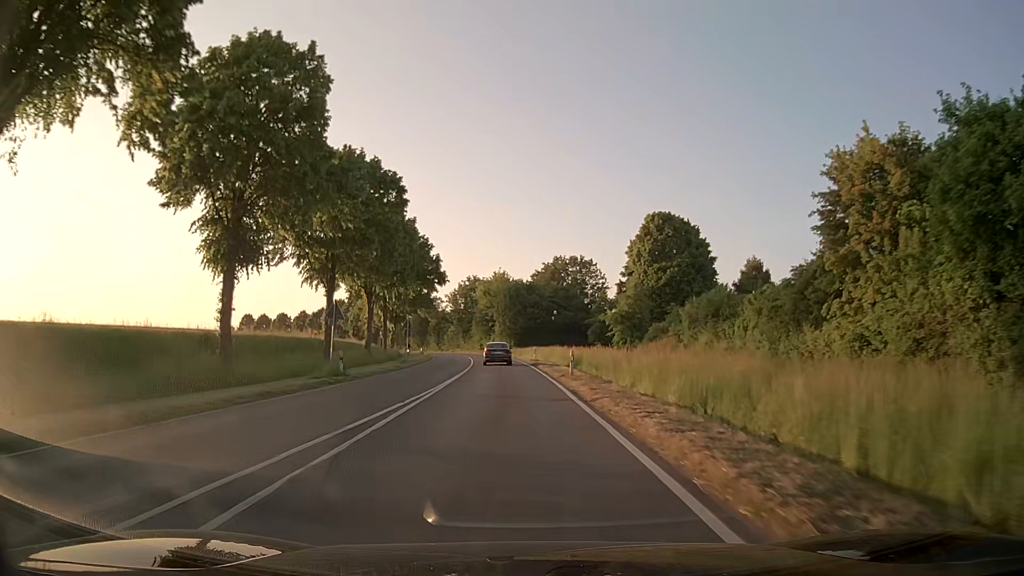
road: secondary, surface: asphalt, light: Day
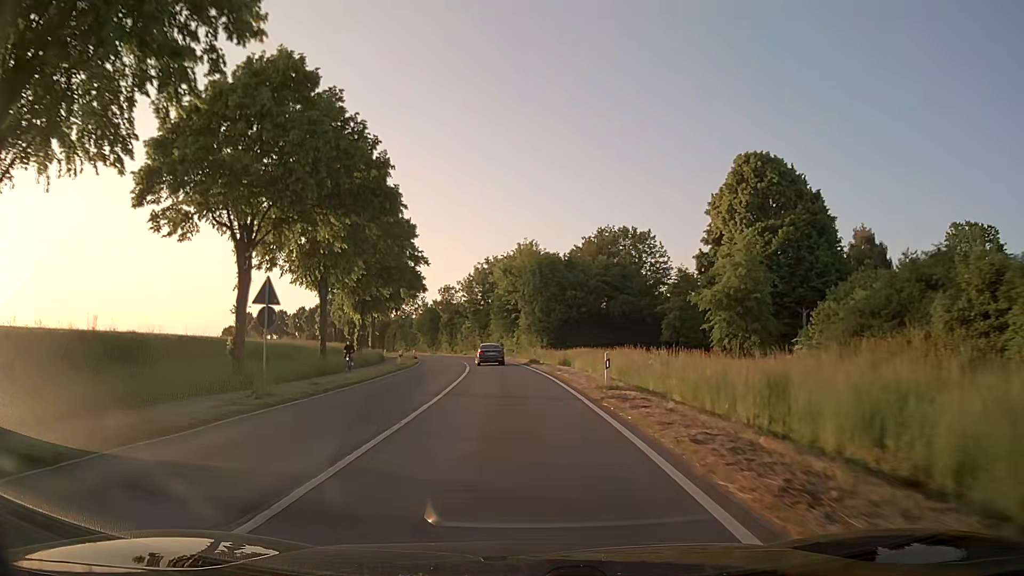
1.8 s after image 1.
(-0.9, +30.5) m; -3°
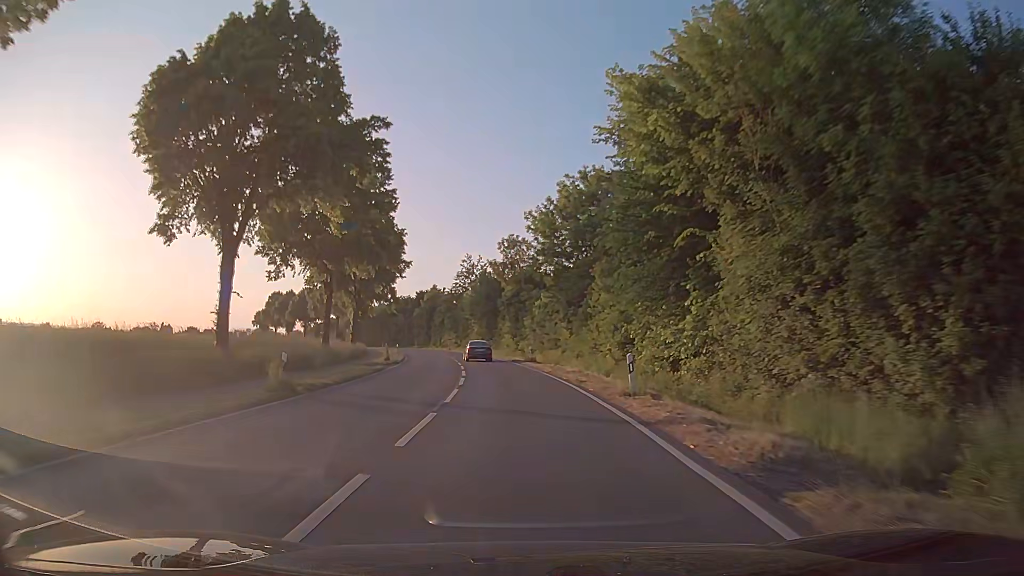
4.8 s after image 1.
(-2.8, +53.0) m; -7°
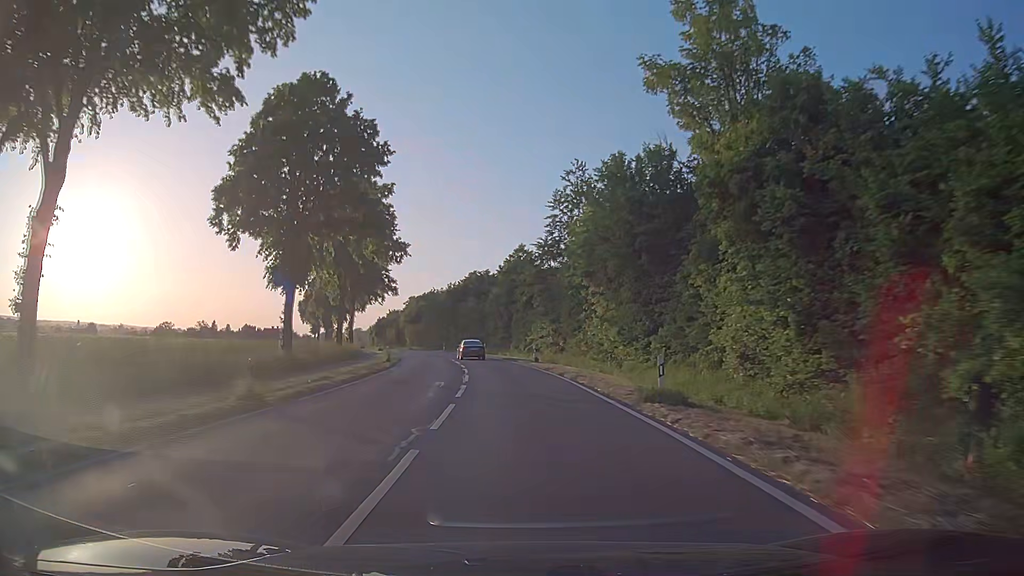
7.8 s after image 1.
(-4.8, +53.3) m; -10°
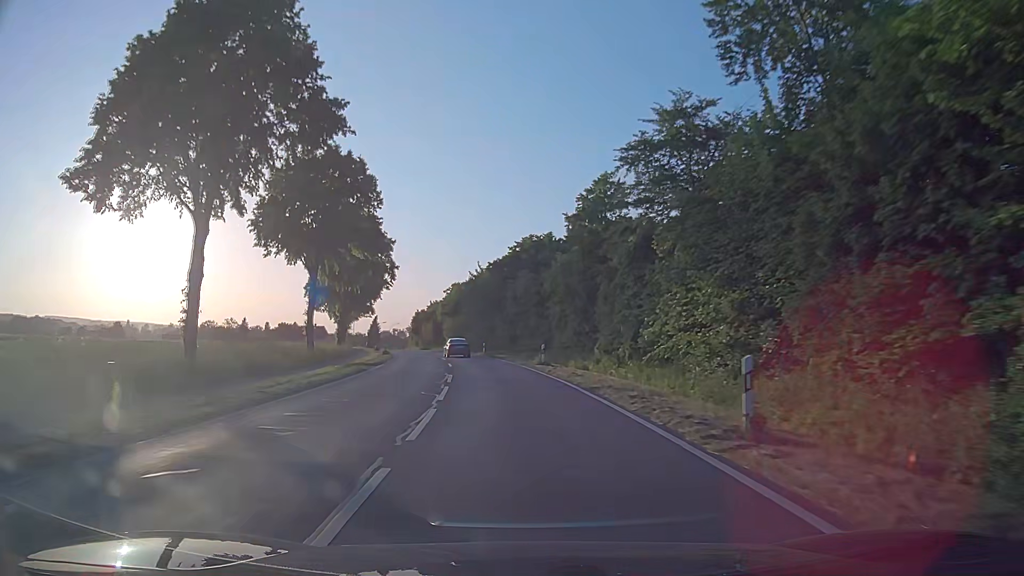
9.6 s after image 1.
(-1.2, +31.8) m; -5°
